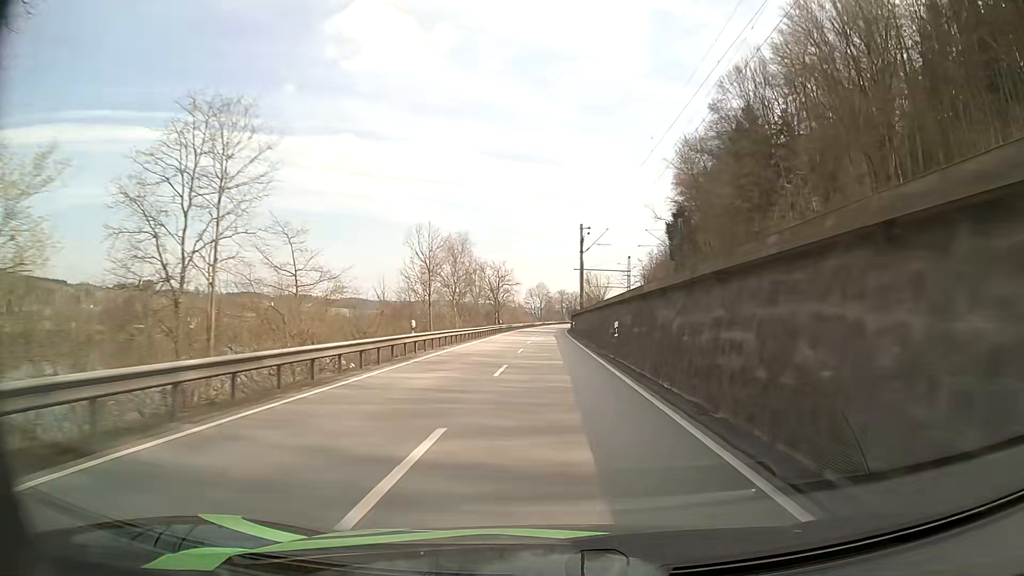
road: primary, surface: asphalt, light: Day
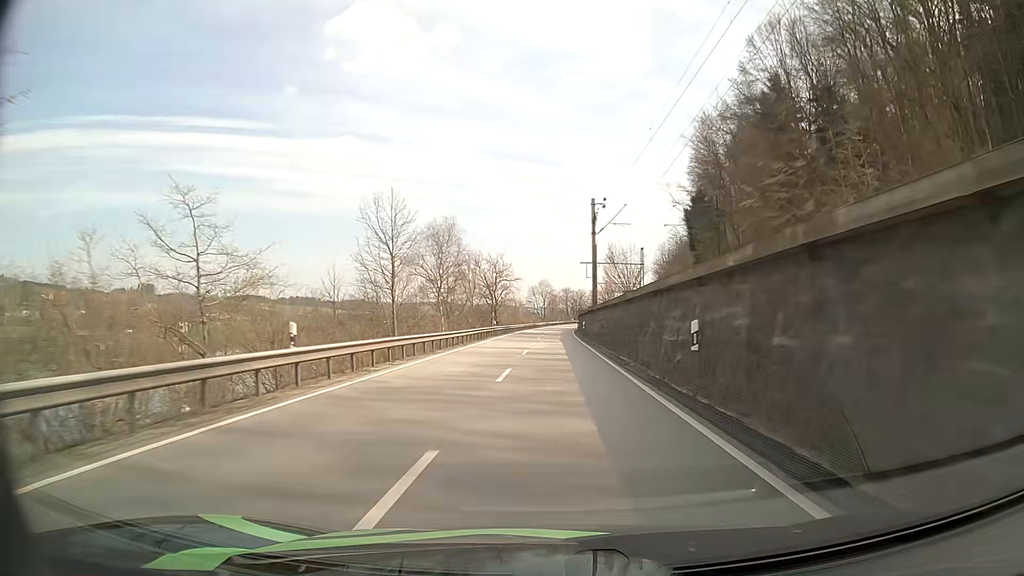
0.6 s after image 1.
(0.0, +13.3) m; 0°
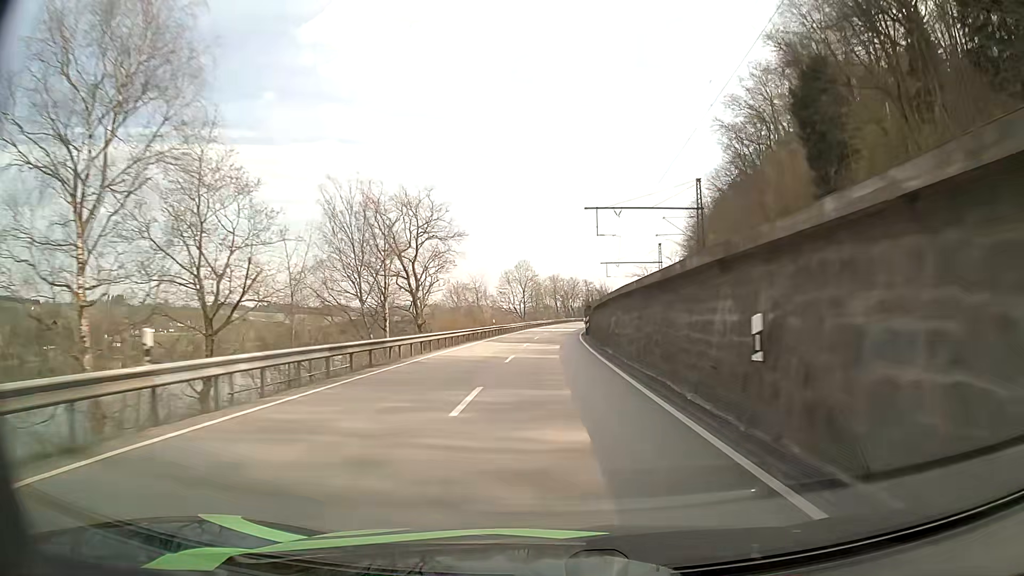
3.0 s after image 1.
(+0.4, +53.1) m; +1°
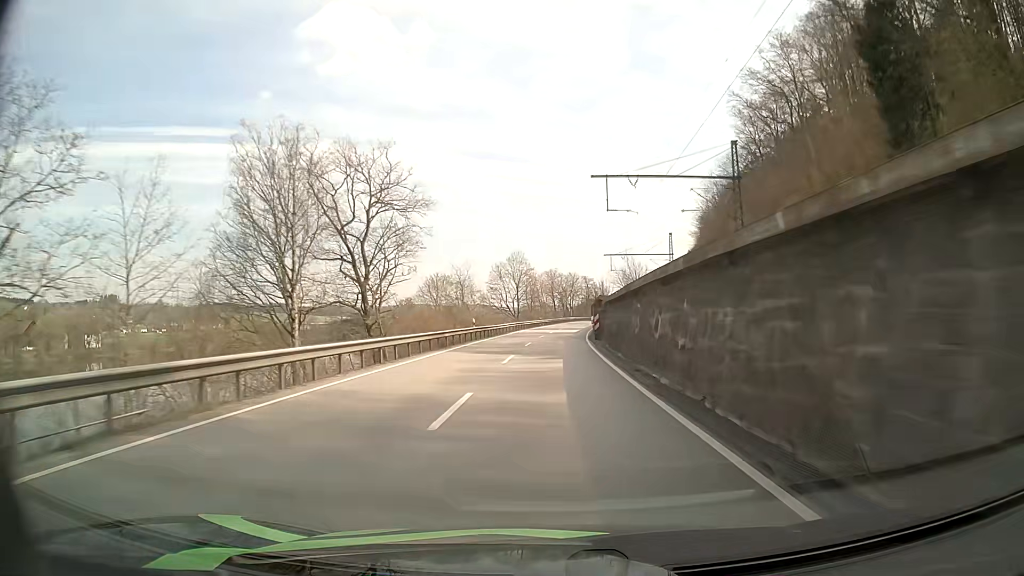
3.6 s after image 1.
(+0.1, +13.1) m; +1°
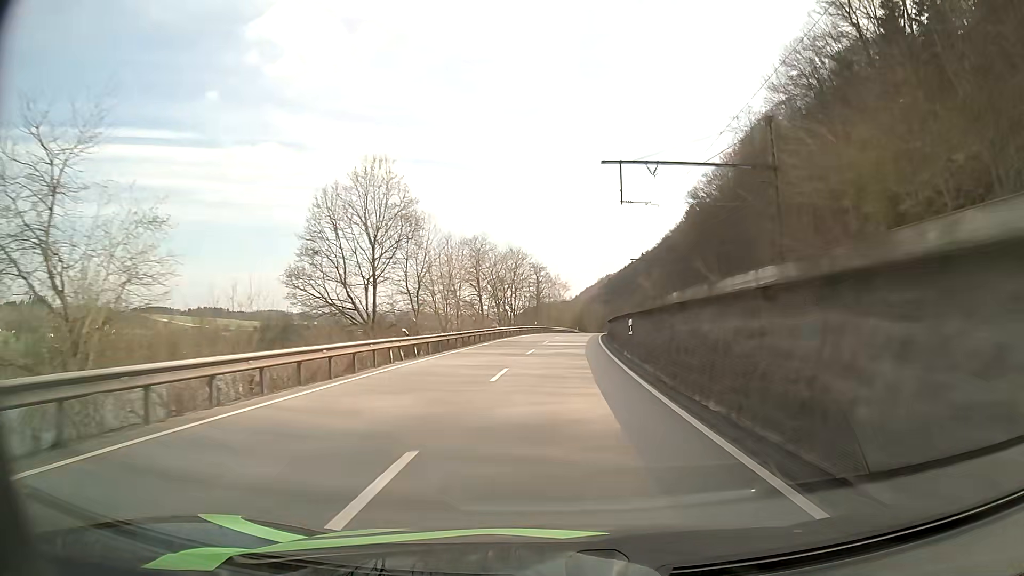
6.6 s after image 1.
(+1.8, +64.8) m; +5°
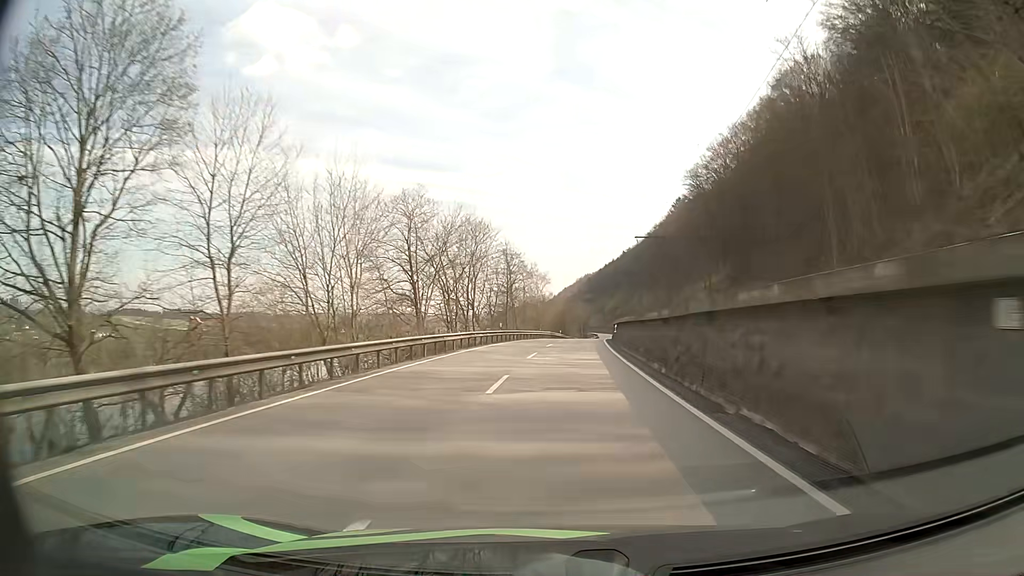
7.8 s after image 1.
(+0.5, +26.3) m; +2°
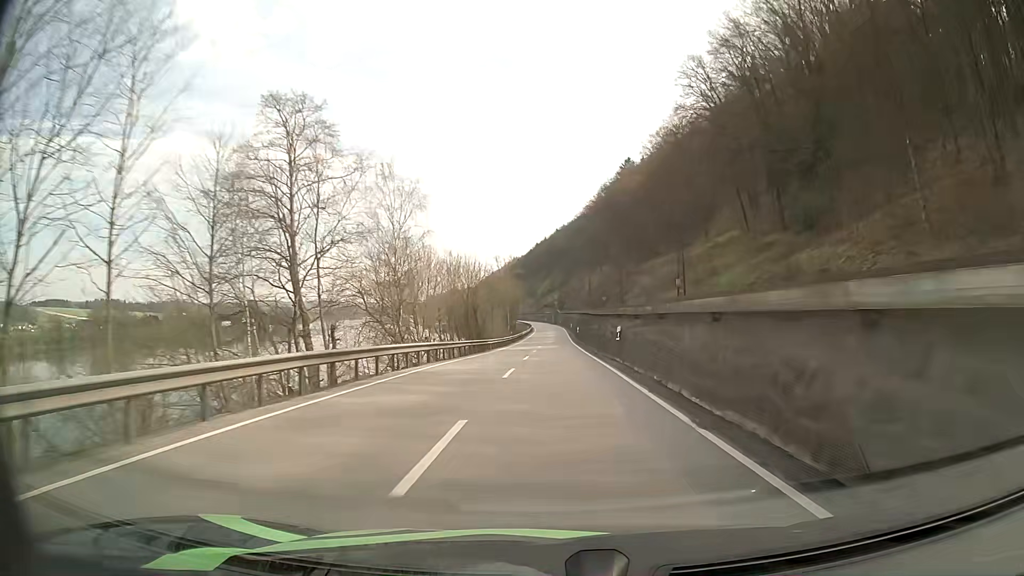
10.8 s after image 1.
(+3.5, +66.6) m; +6°
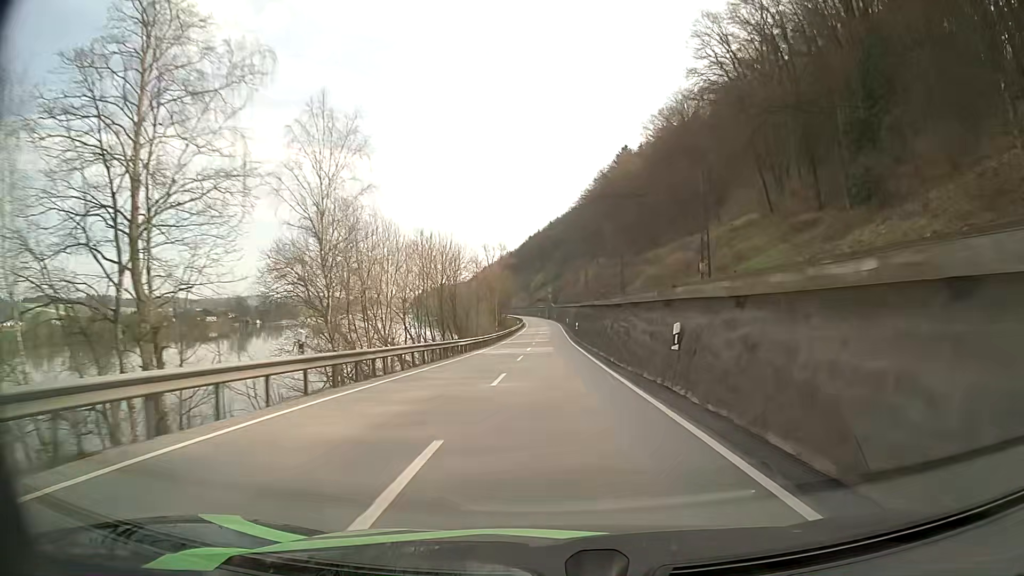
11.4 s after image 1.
(+0.1, +13.5) m; +1°
(0, +10) (0, +20) (0, +30) (0, +40) (0, +50) (0, +60) (0, +70) (0, +80) (0, +90) (0, +100) m
